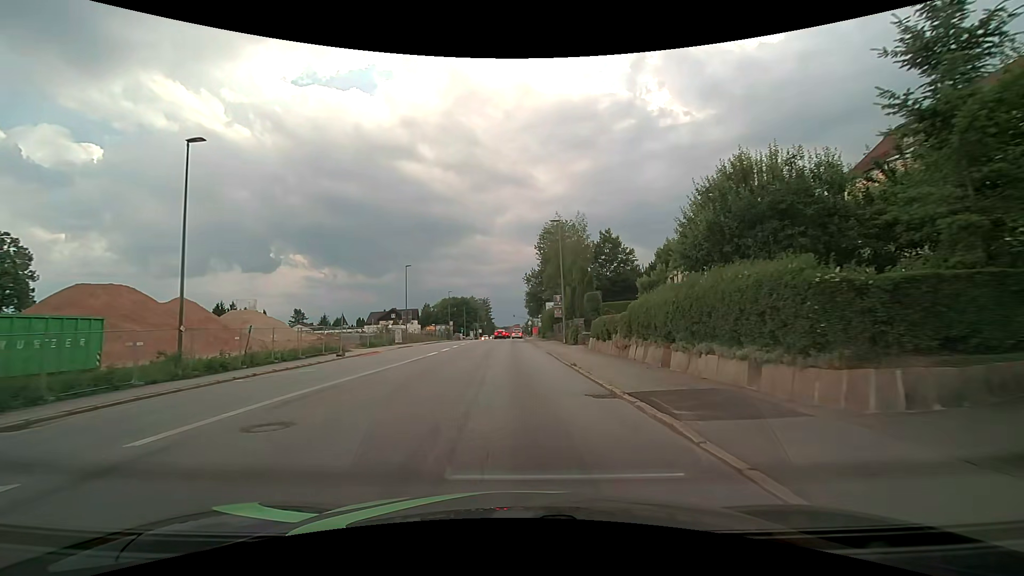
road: tertiary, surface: asphalt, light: Day
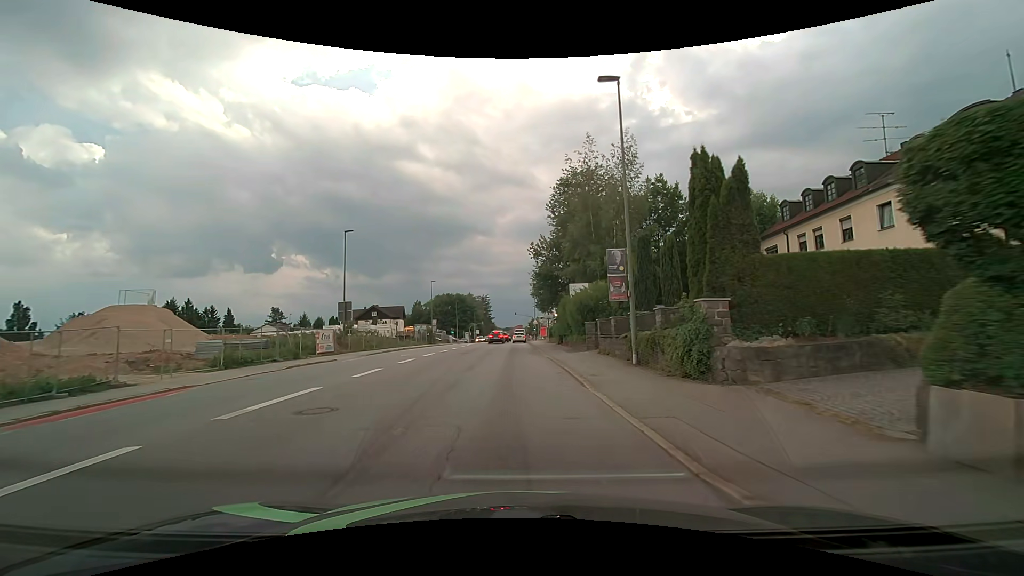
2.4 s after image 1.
(-0.2, +24.1) m; -1°
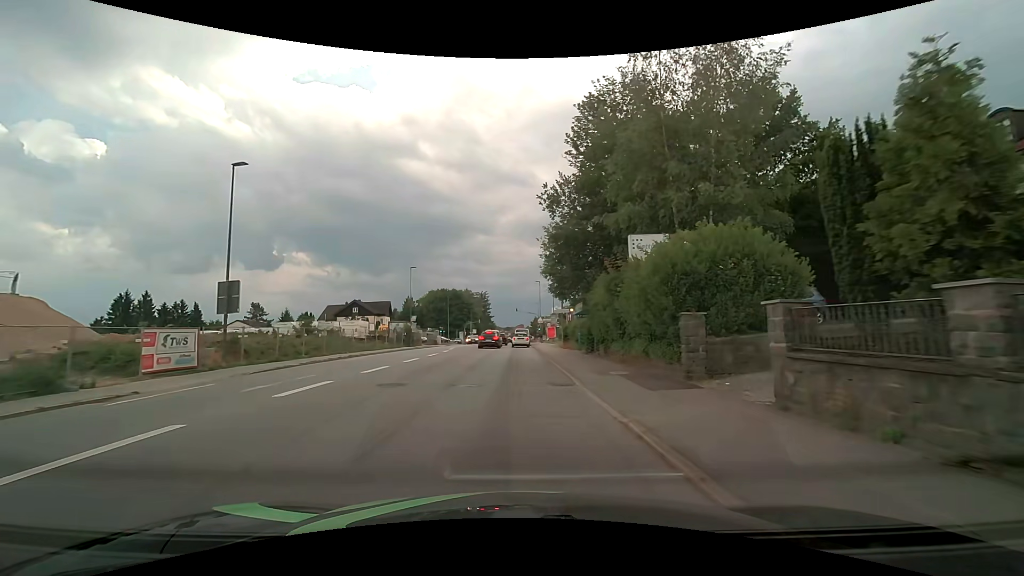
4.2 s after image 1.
(-0.1, +16.9) m; 0°
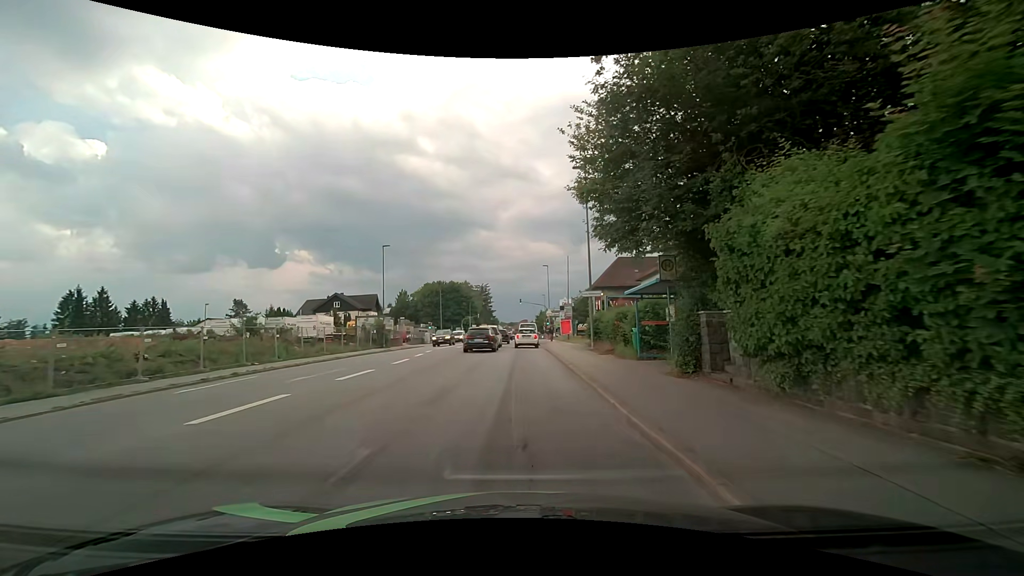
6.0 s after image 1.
(0.0, +14.6) m; 0°
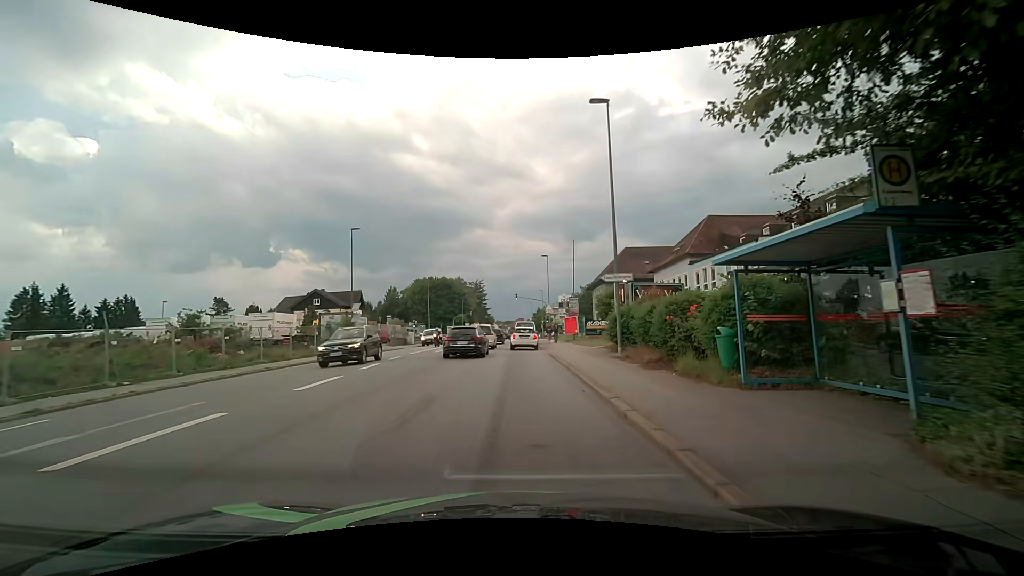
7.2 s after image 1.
(-0.1, +8.1) m; -1°
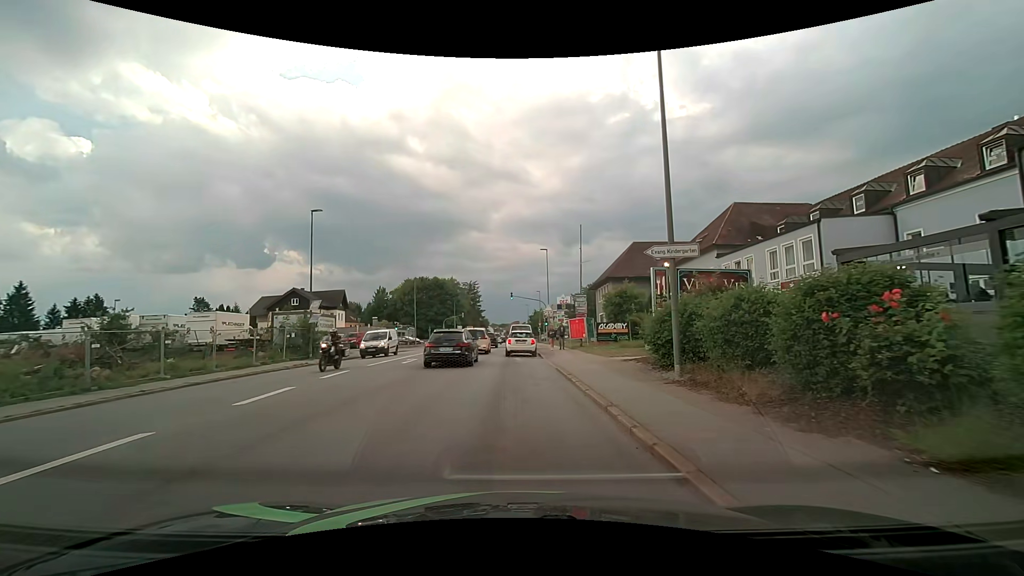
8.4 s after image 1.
(+0.1, +7.3) m; +1°
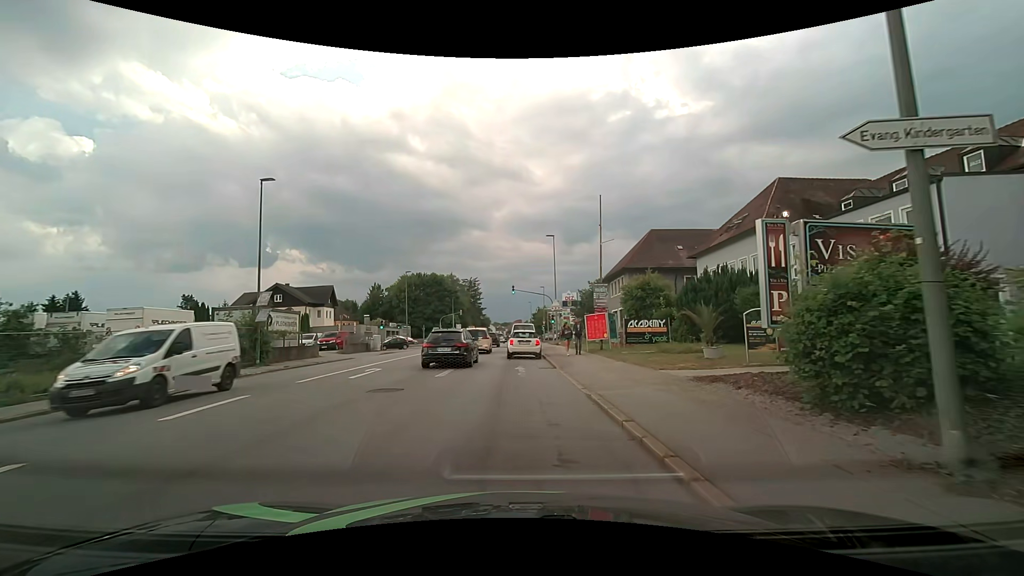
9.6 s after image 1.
(0.0, +7.2) m; 0°
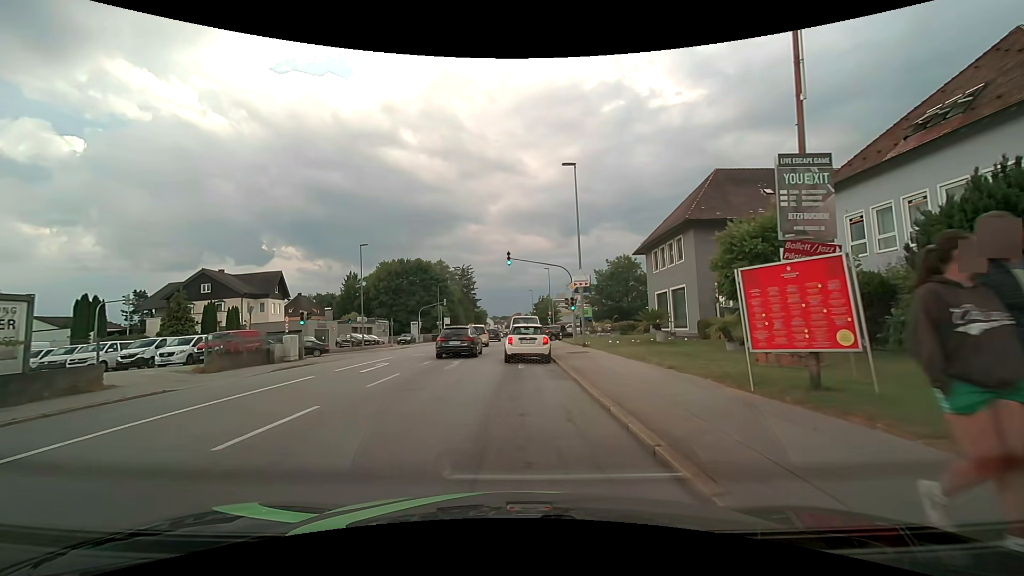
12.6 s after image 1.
(0.0, +18.8) m; -2°
(0, +10) (+1, +20) (+1, +30) (+1, +40) (+1, +50) (+1, +60) (+2, +70) (+2, +80) (+2, +90) (+3, +100) m
